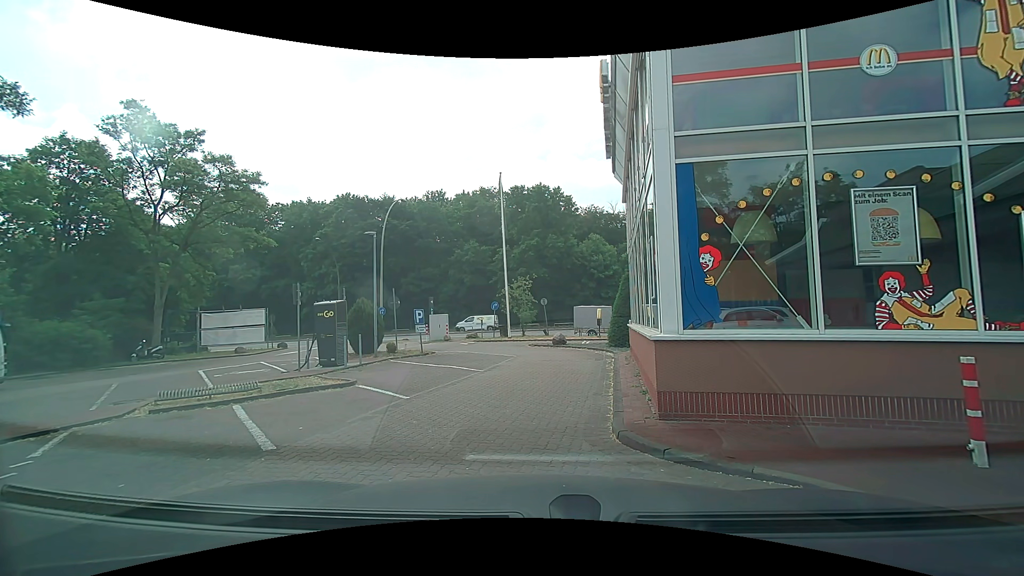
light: Day
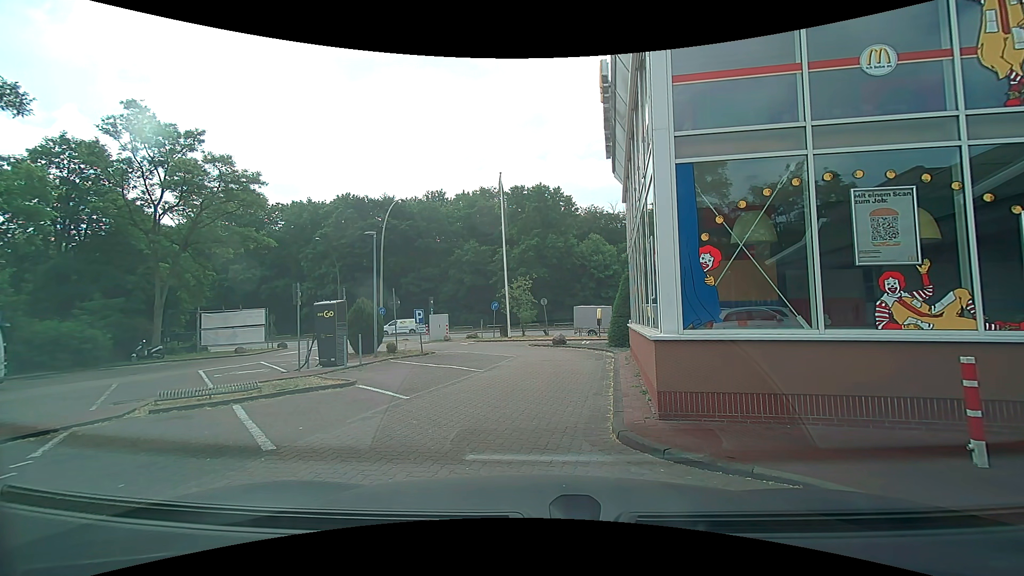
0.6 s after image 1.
(0.0, 0.0) m; 0°
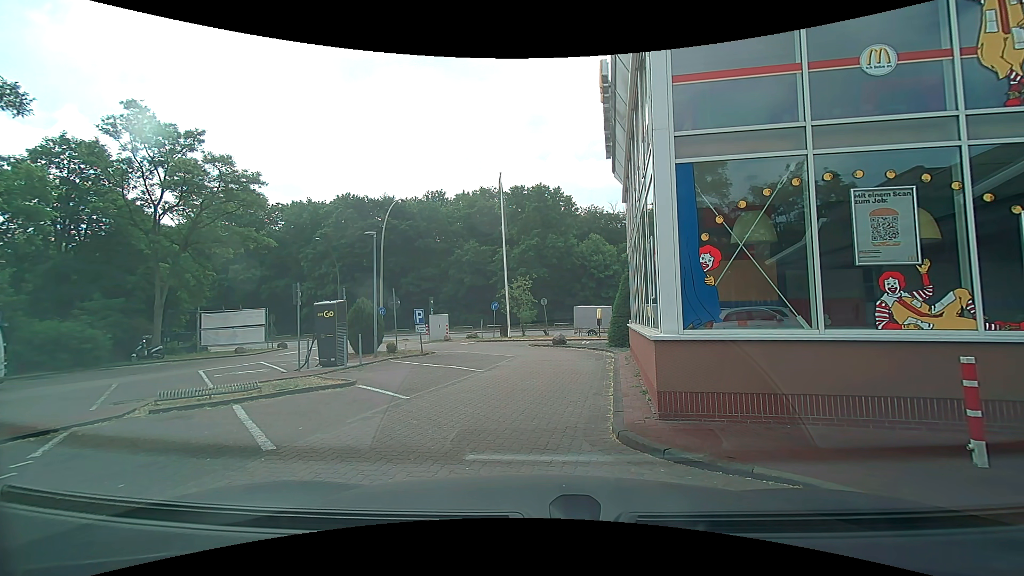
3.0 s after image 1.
(0.0, 0.0) m; 0°
